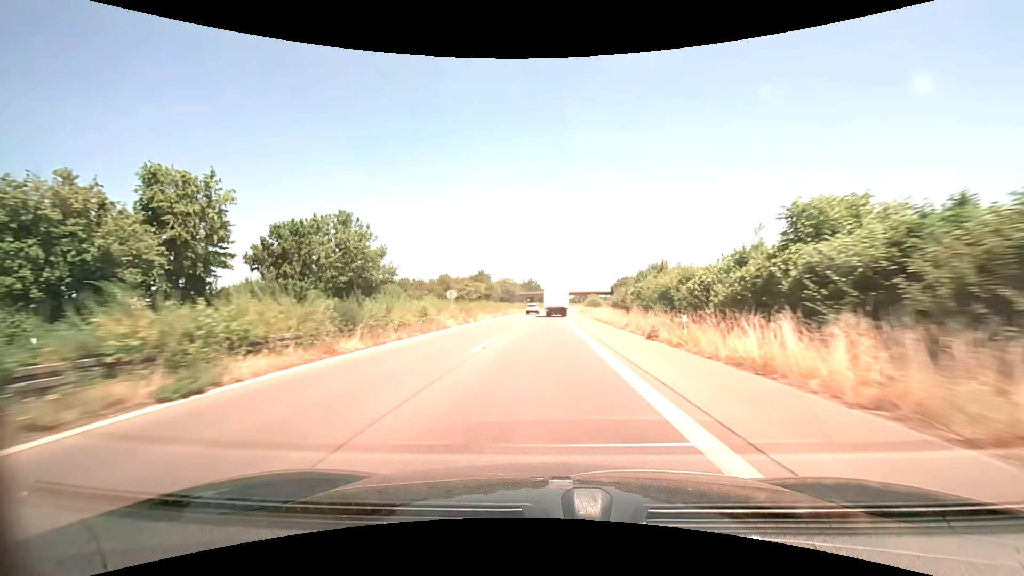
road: trunk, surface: asphalt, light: Day
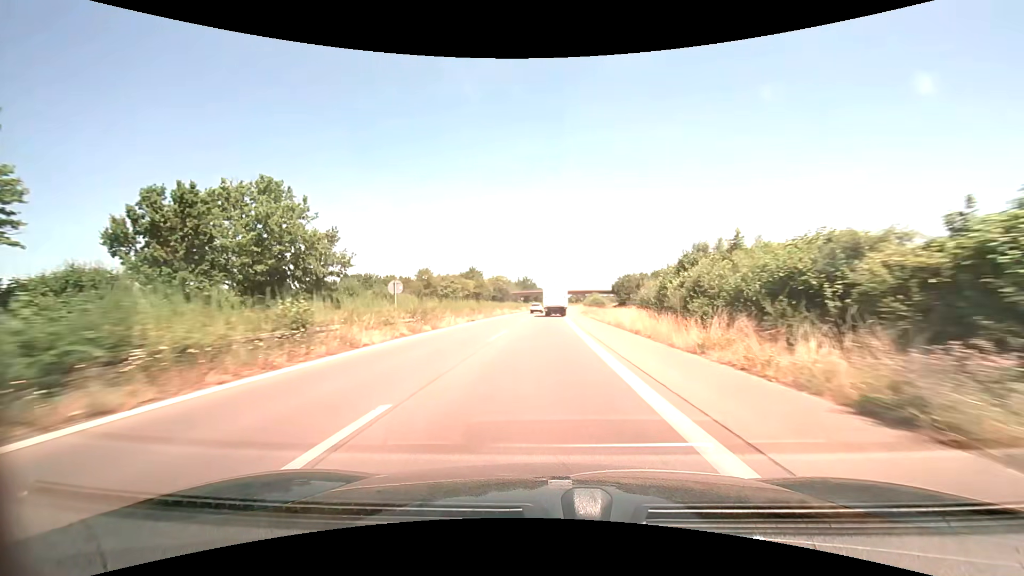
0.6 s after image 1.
(0.0, +13.6) m; 0°
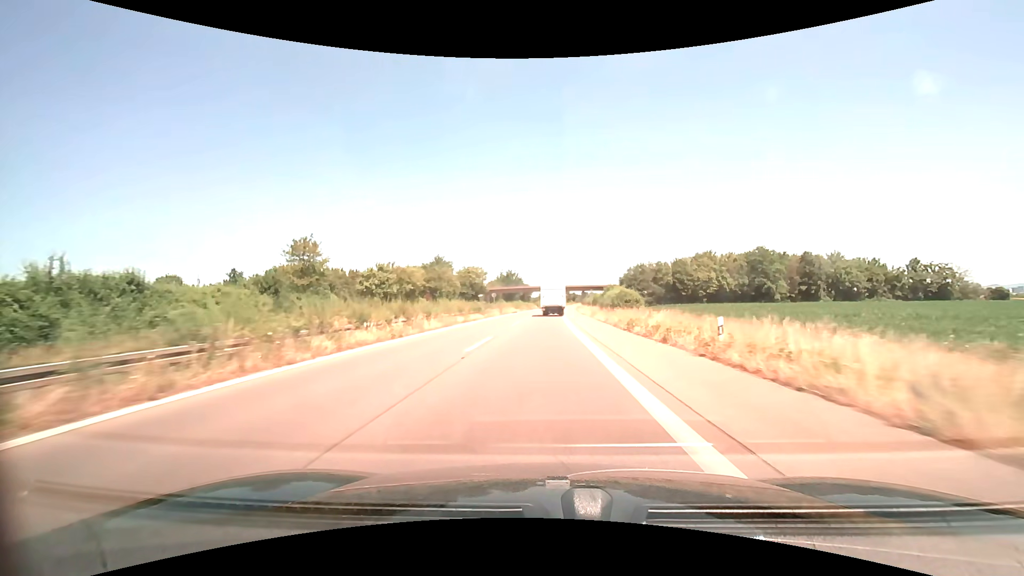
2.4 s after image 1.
(+0.4, +40.8) m; +1°
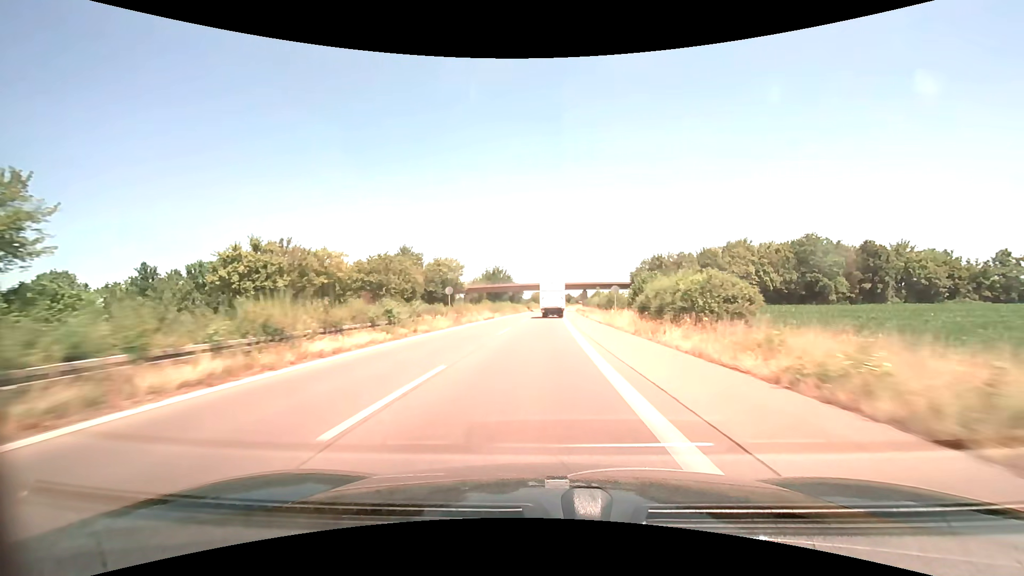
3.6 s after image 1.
(+0.2, +27.1) m; +1°
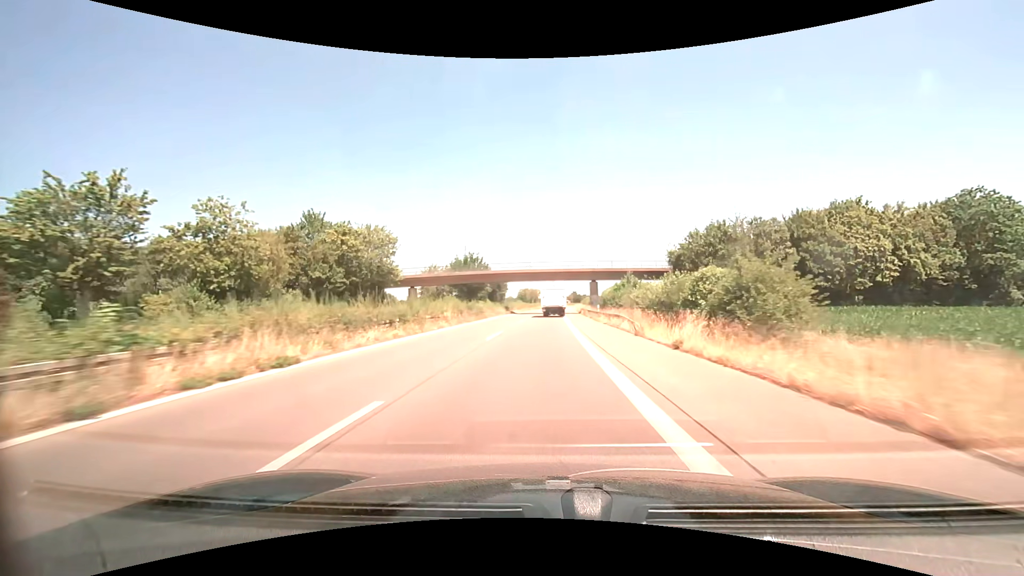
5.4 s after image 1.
(+0.5, +40.4) m; +1°
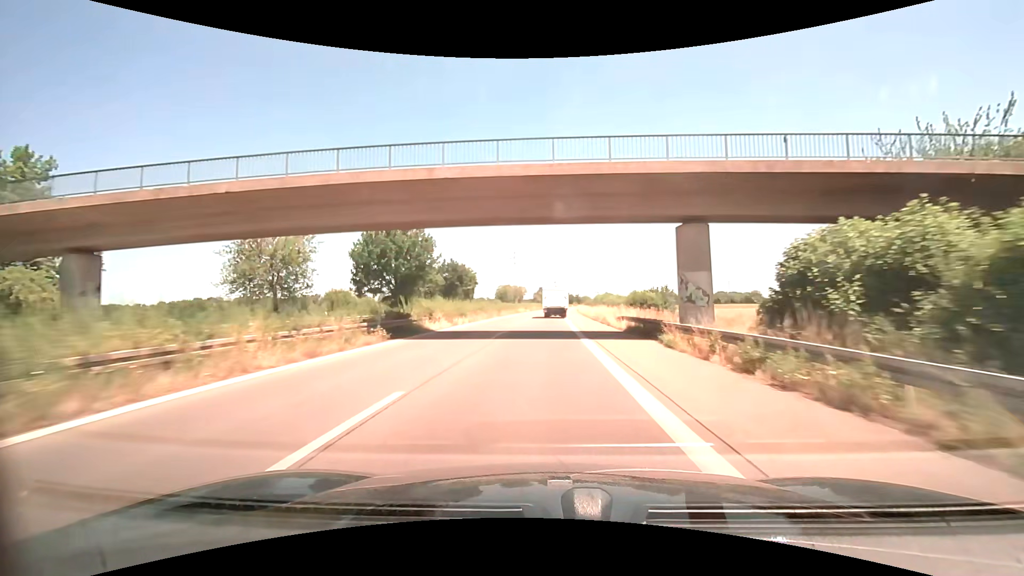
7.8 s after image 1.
(+0.7, +53.3) m; +1°
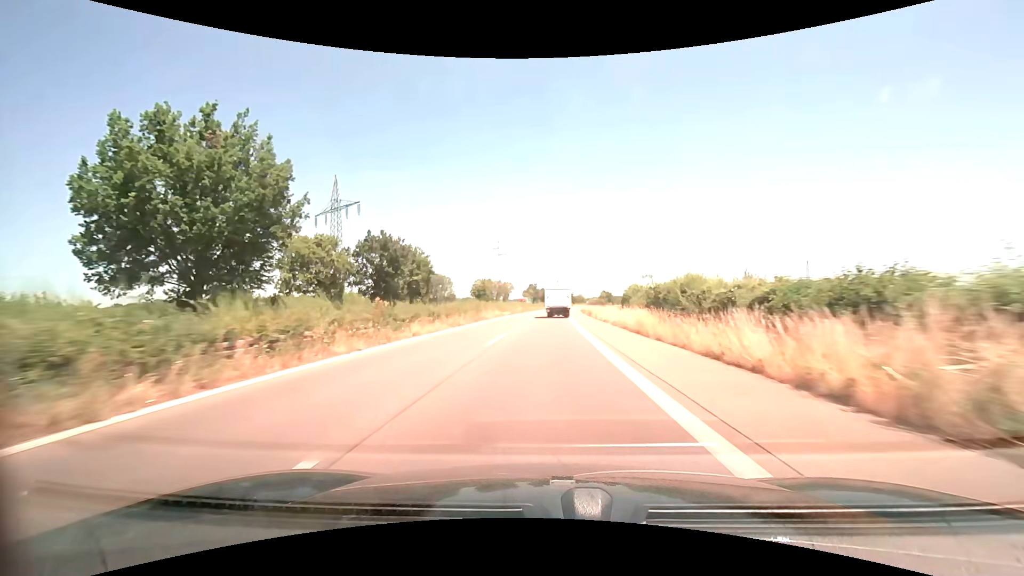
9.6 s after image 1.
(+0.2, +39.5) m; +1°
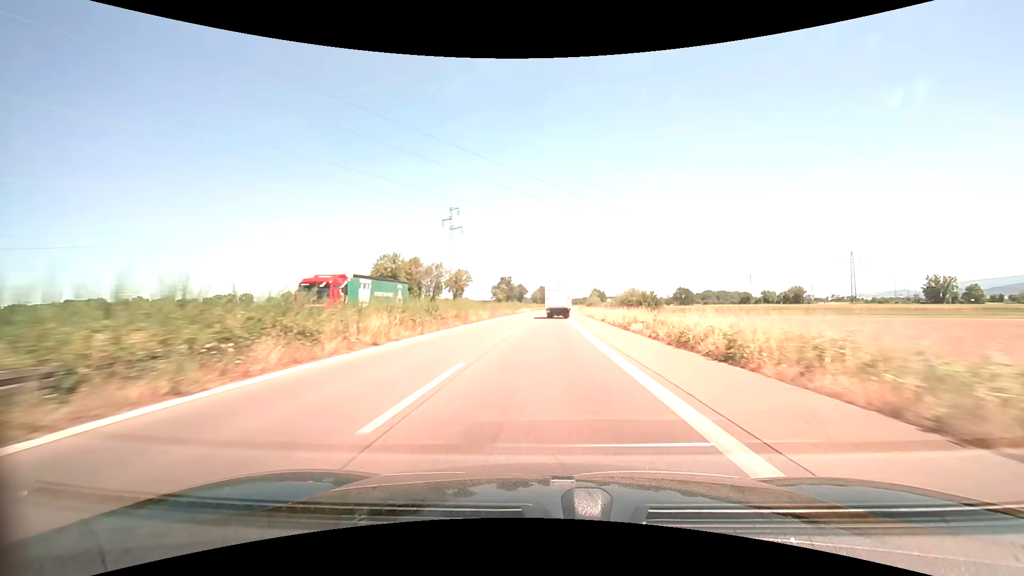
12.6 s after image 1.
(+1.2, +65.6) m; +2°
(0, +10) (0, +20) (0, +30) (0, +40) (+1, +50) (+1, +60) (+1, +70) (+2, +80) (+2, +90) (+3, +100) m
